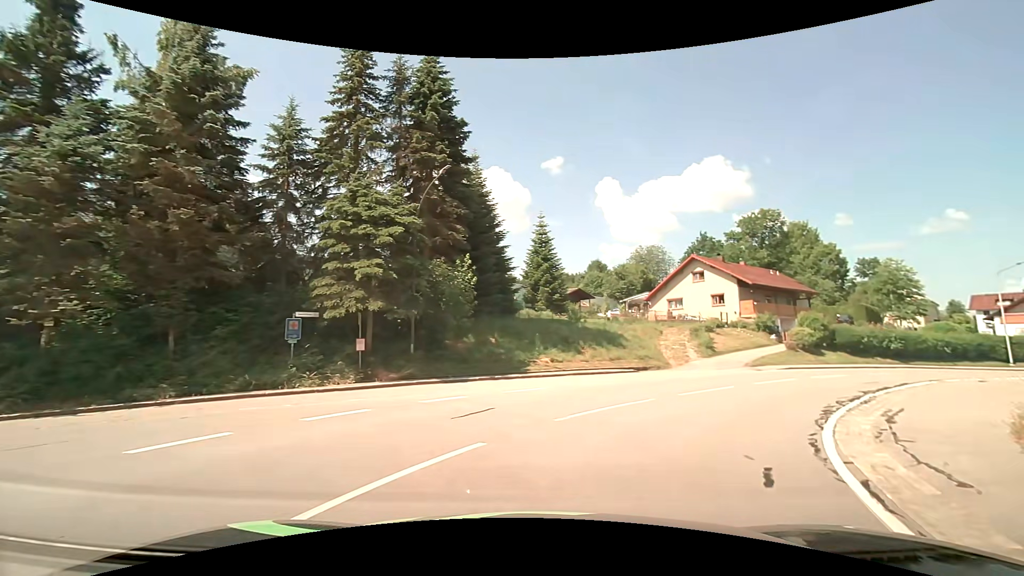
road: tertiary_link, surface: asphalt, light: Day
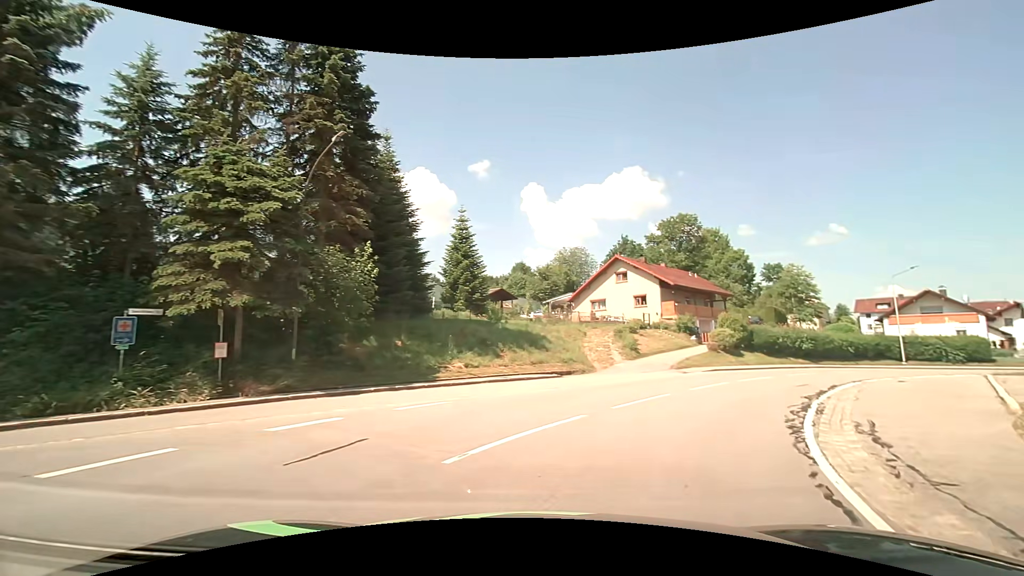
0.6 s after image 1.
(+0.3, +3.0) m; +9°
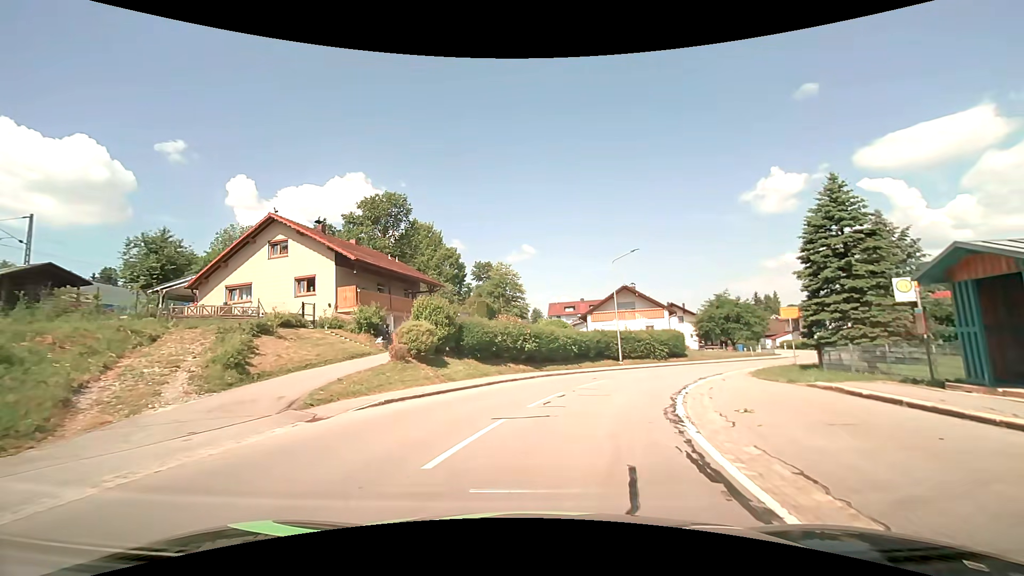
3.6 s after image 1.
(+5.7, +15.8) m; +32°
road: tertiary
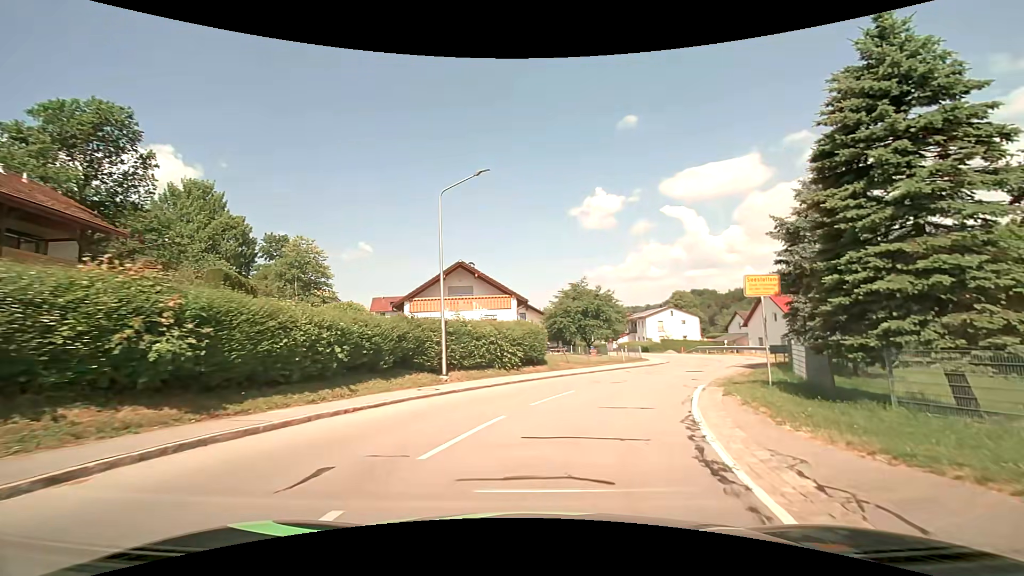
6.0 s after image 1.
(+2.5, +16.7) m; +18°
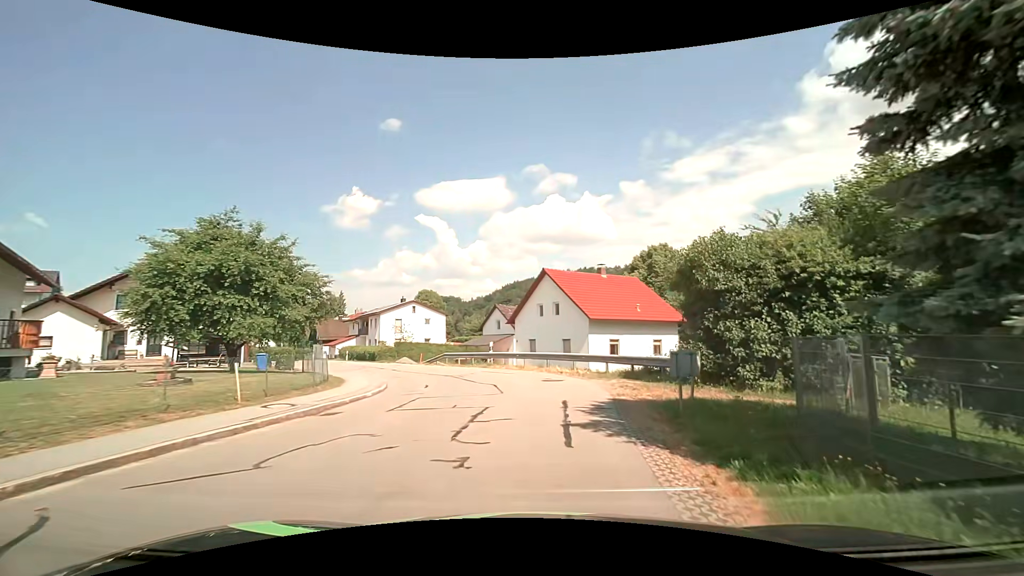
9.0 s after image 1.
(+6.0, +22.1) m; +29°
(0, +10) (-1, +20) (-5, +29) (-10, +38) (-15, +46) (-20, +55) (-26, +63) (-31, +72) (-36, +80) (-42, +89) m
